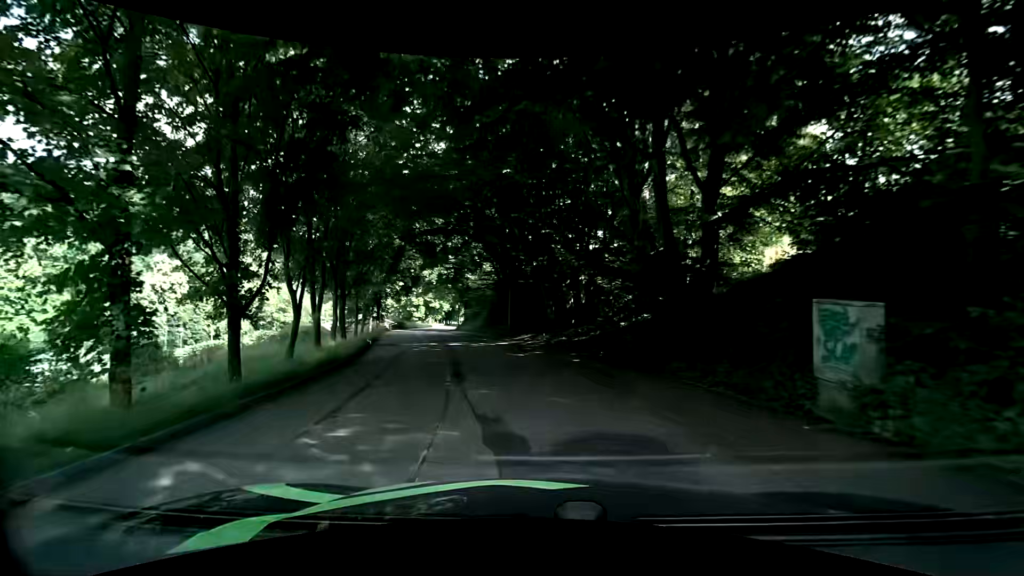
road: tertiary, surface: asphalt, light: Day
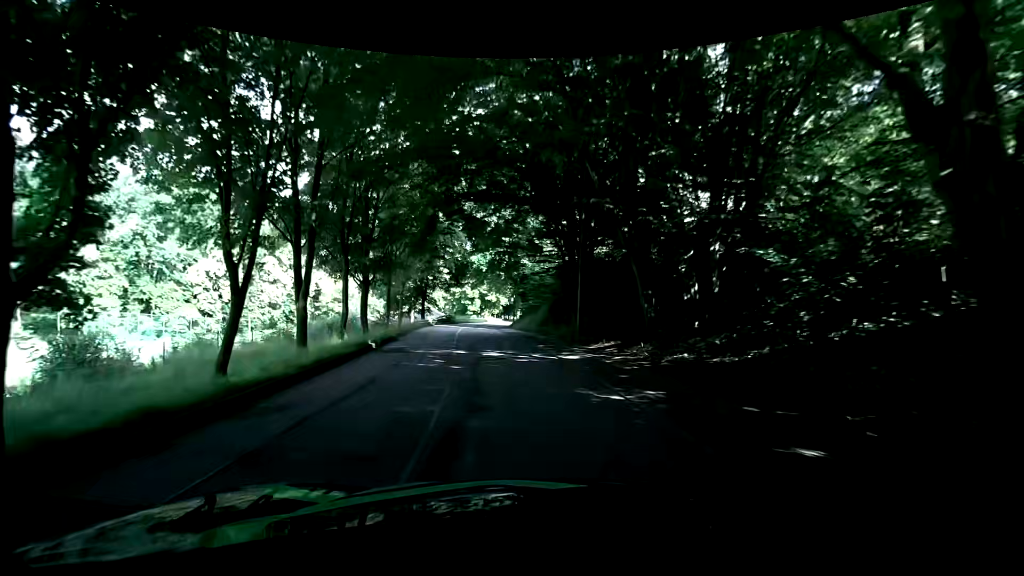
(-0.7, +9.3) m; -8°
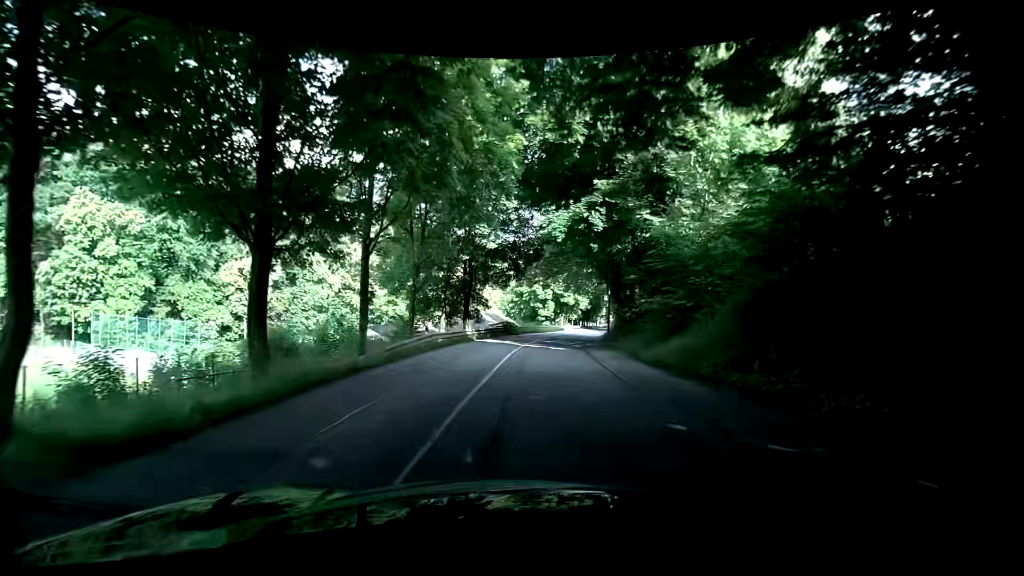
(-1.8, +19.8) m; -7°
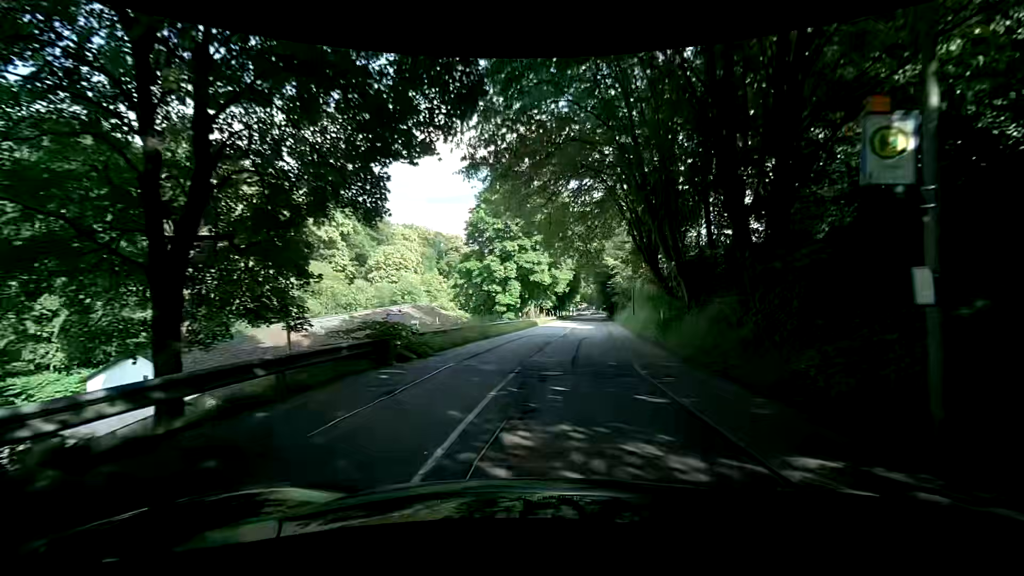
(+0.1, +27.8) m; +4°
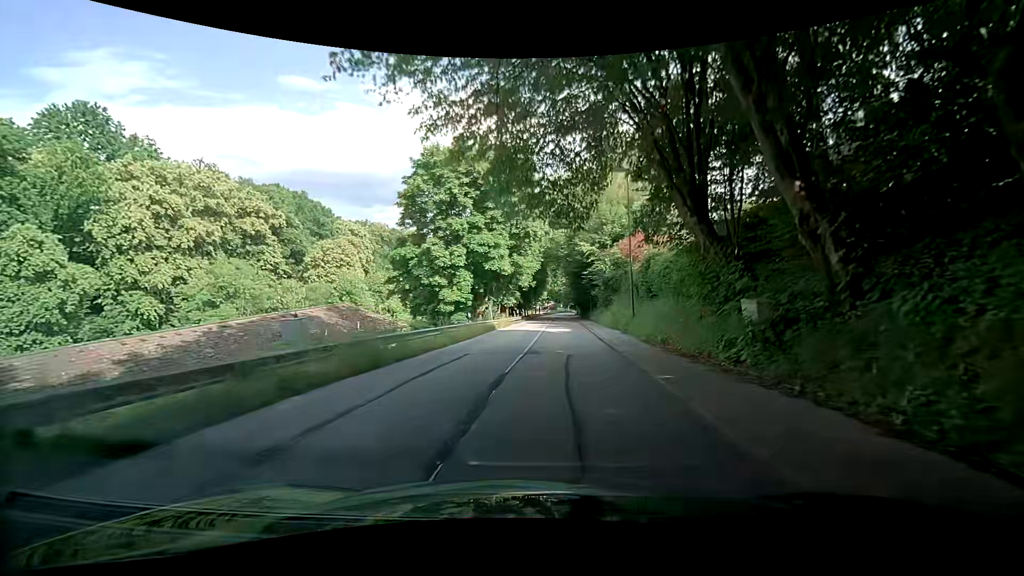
(+0.4, +11.8) m; +5°
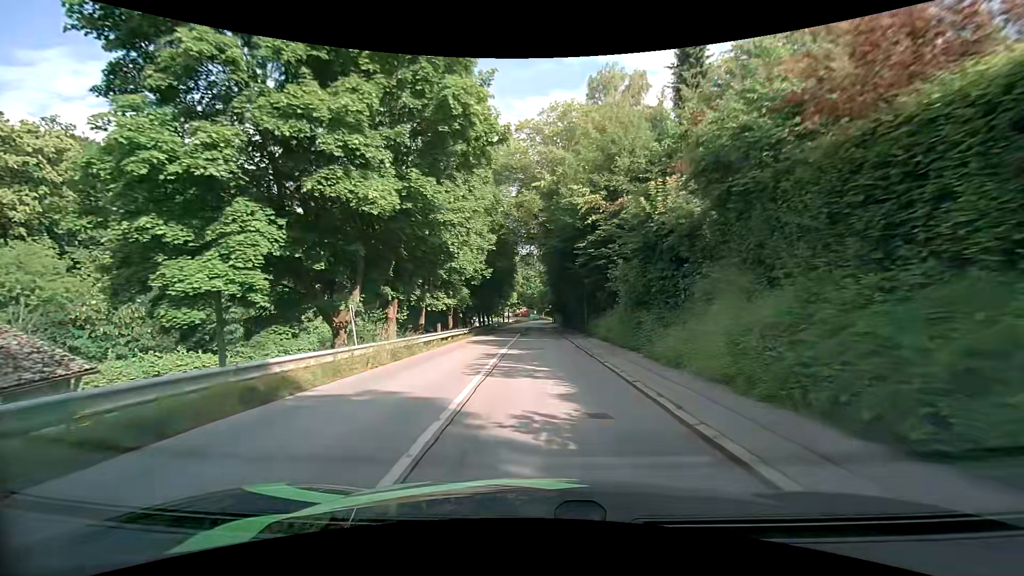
(+0.6, +24.1) m; +2°
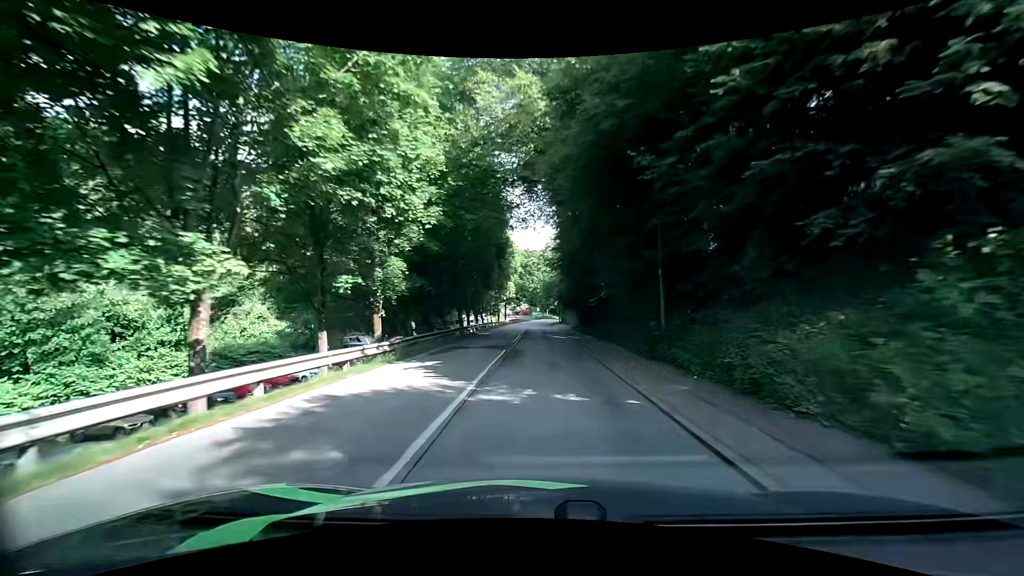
(-0.2, +19.8) m; -1°
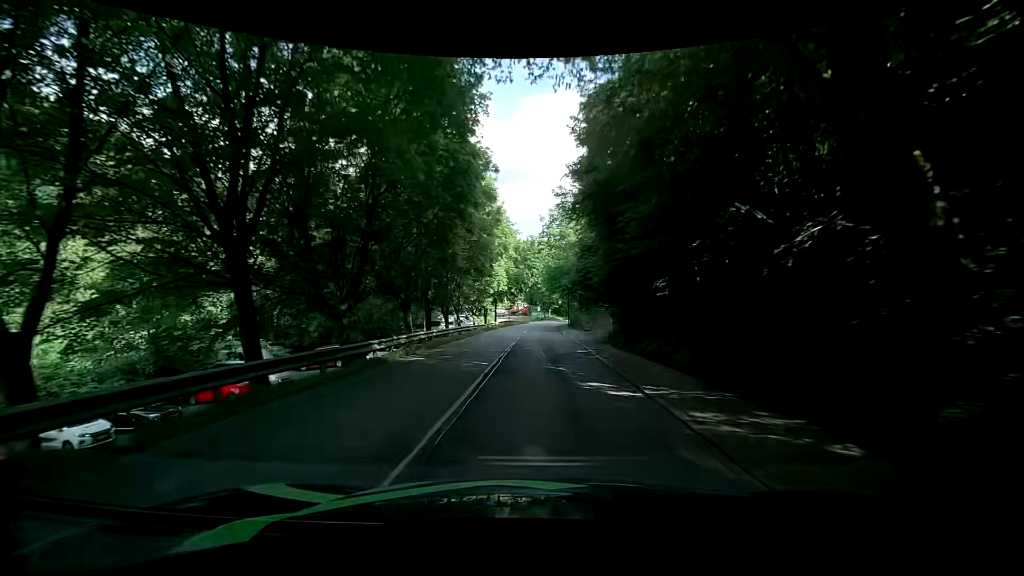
(0.0, +21.1) m; -1°
(0, +10) (0, +20) (+1, +30) (+1, +40) (+1, +50) (+1, +60) (+2, +70) (+4, +80) (+6, +89) (+9, +99) m
